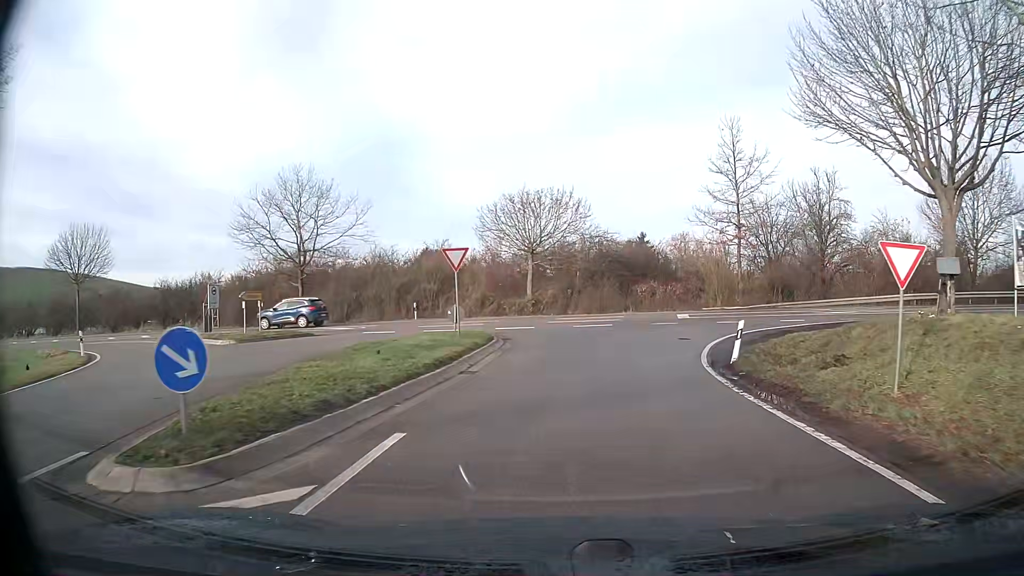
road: tertiary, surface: asphalt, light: Day
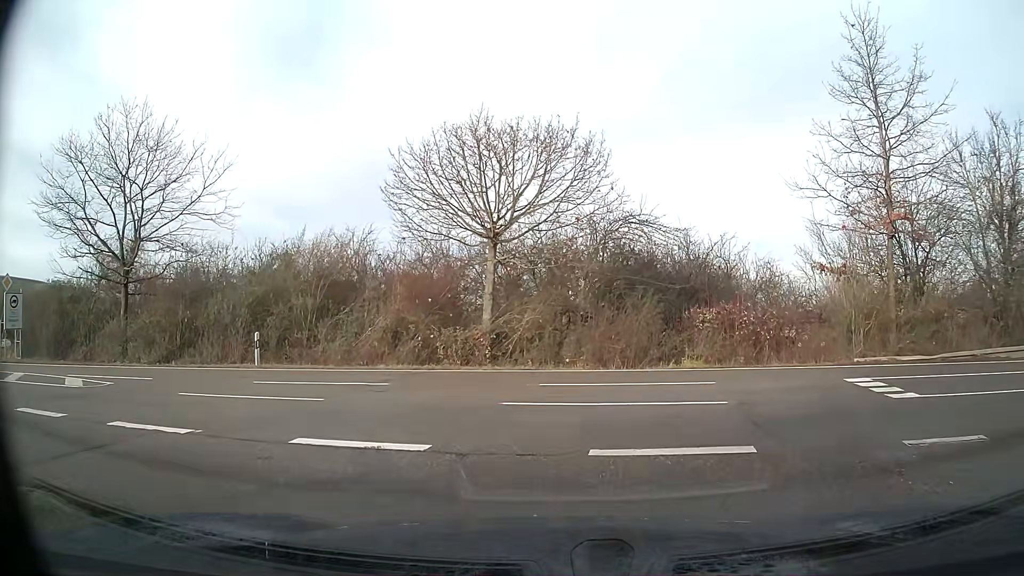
(+0.2, +19.3) m; 0°
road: primary
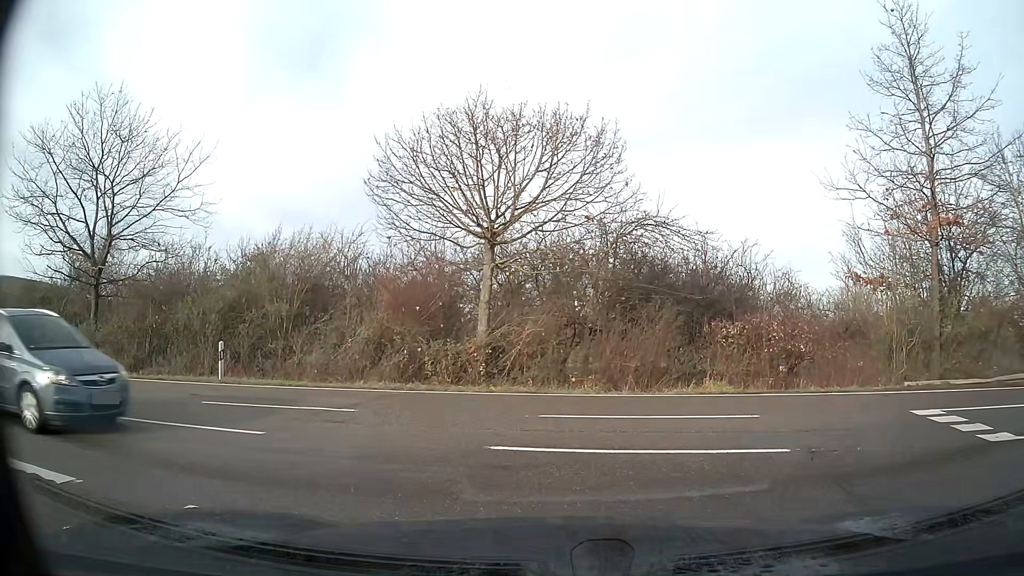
(0.0, +2.2) m; 0°
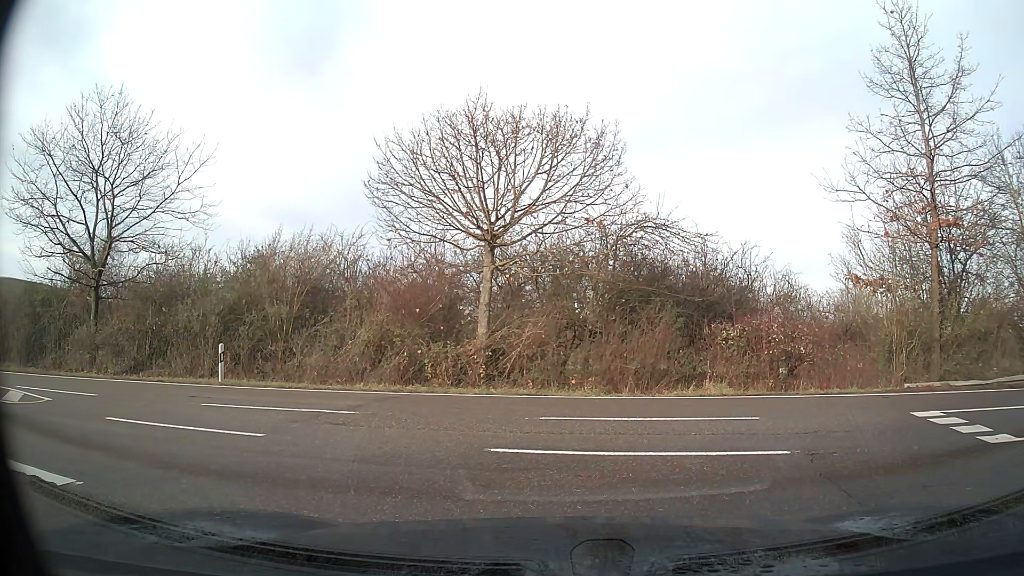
(0.0, +0.1) m; 0°
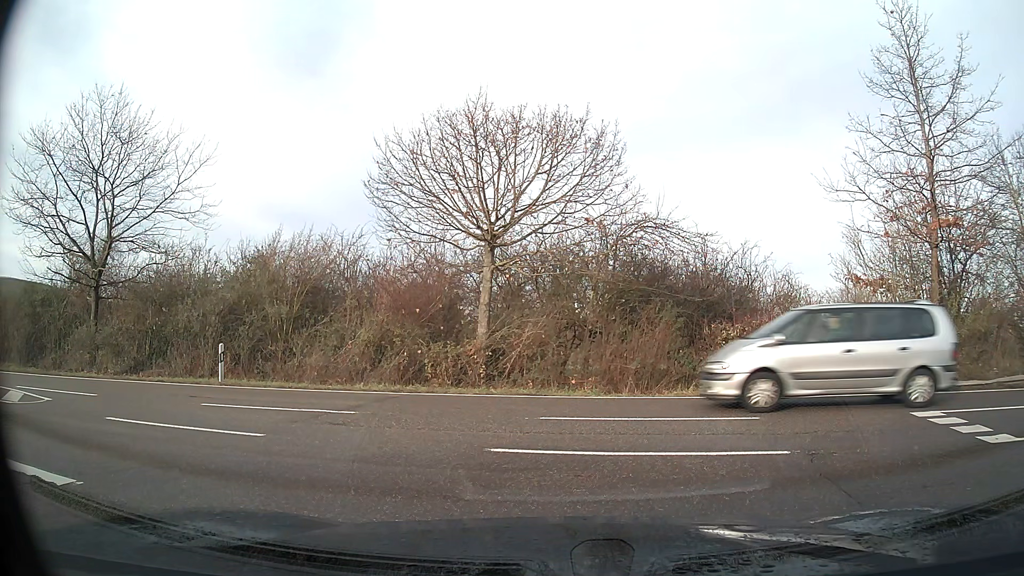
(0.0, 0.0) m; 0°
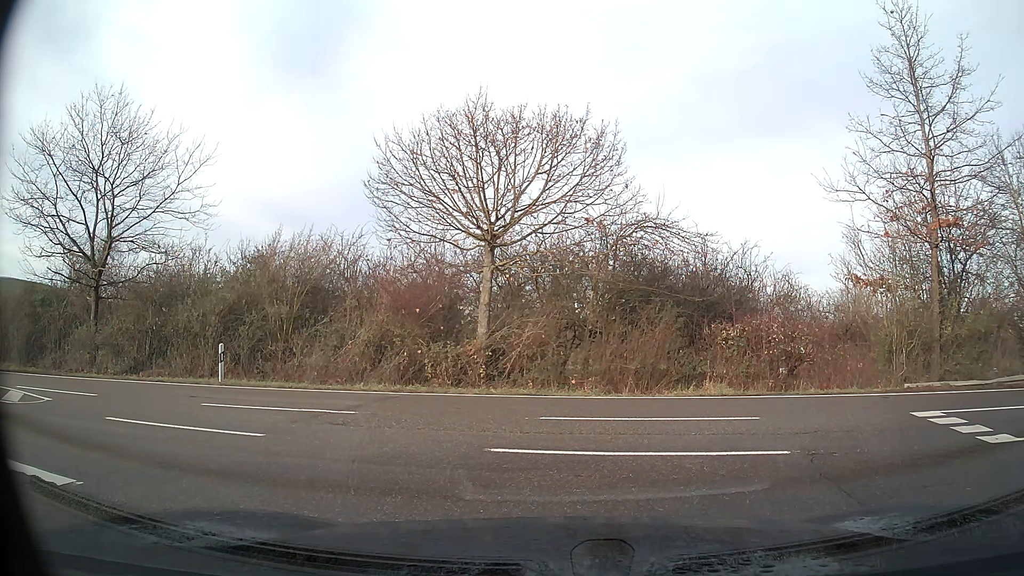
(0.0, 0.0) m; 0°
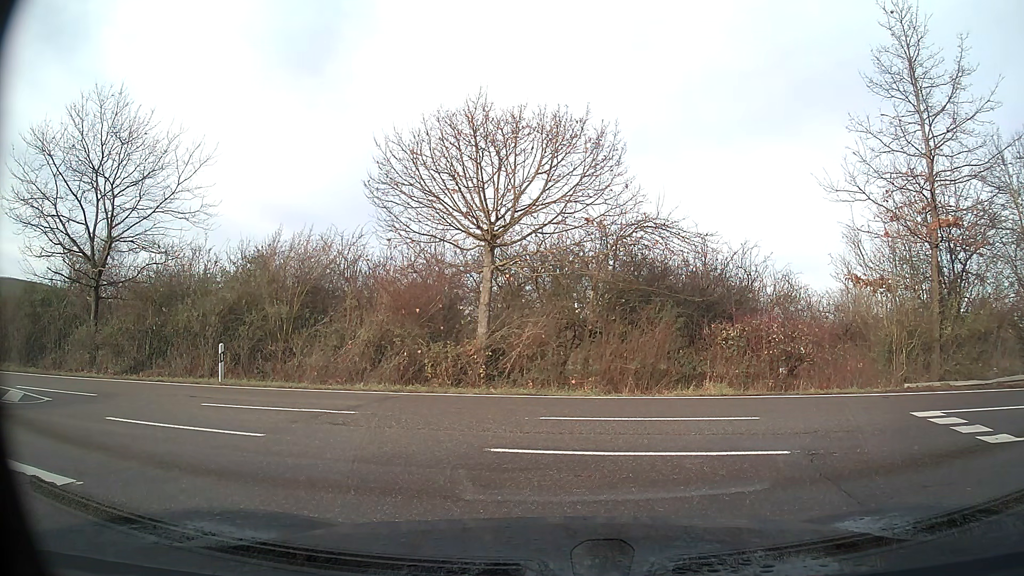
(0.0, 0.0) m; 0°
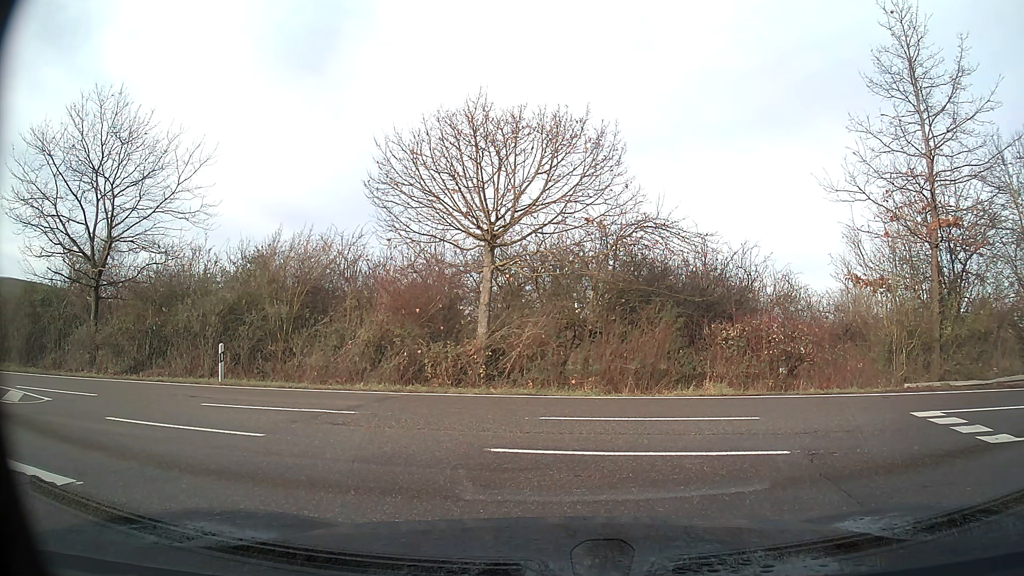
(0.0, 0.0) m; 0°
(-4, +9) (-13, +13) (-23, +15) (-33, +16) (-43, +17) (-53, +19) (-63, +20) (-73, +21) (-83, +22) (-93, +23) m
